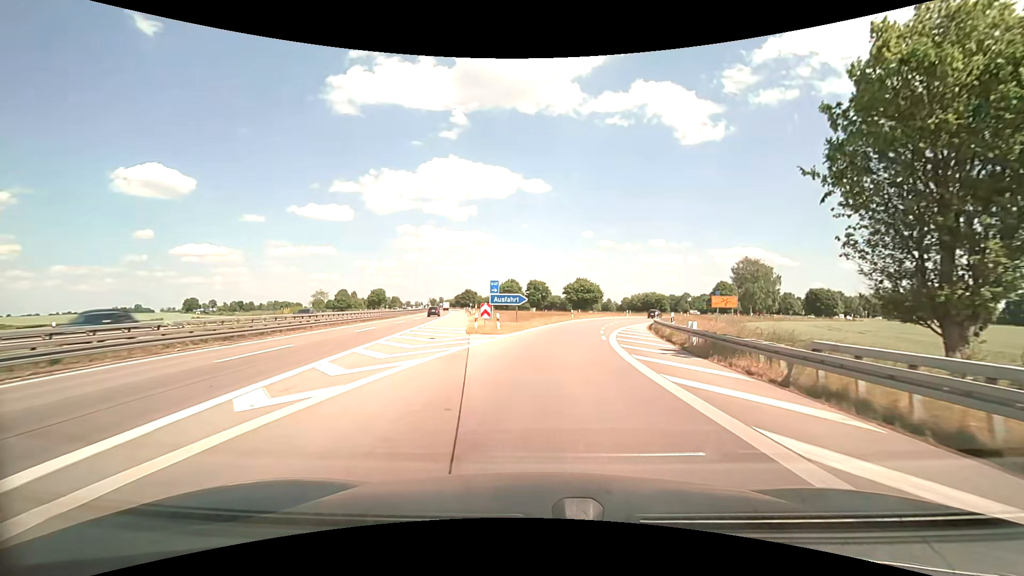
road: motorway_link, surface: asphalt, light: Day
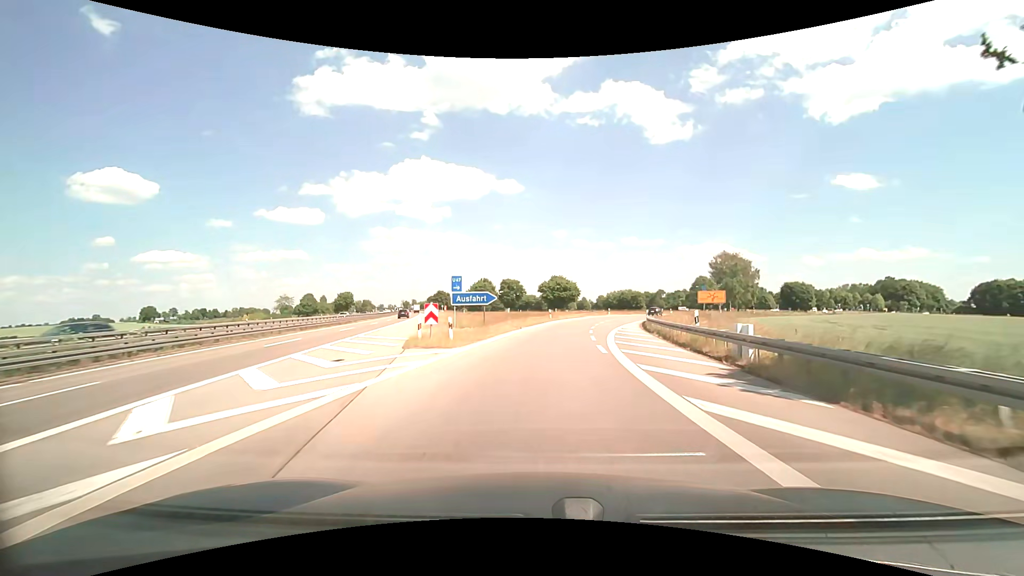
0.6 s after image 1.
(+0.2, +7.9) m; +3°
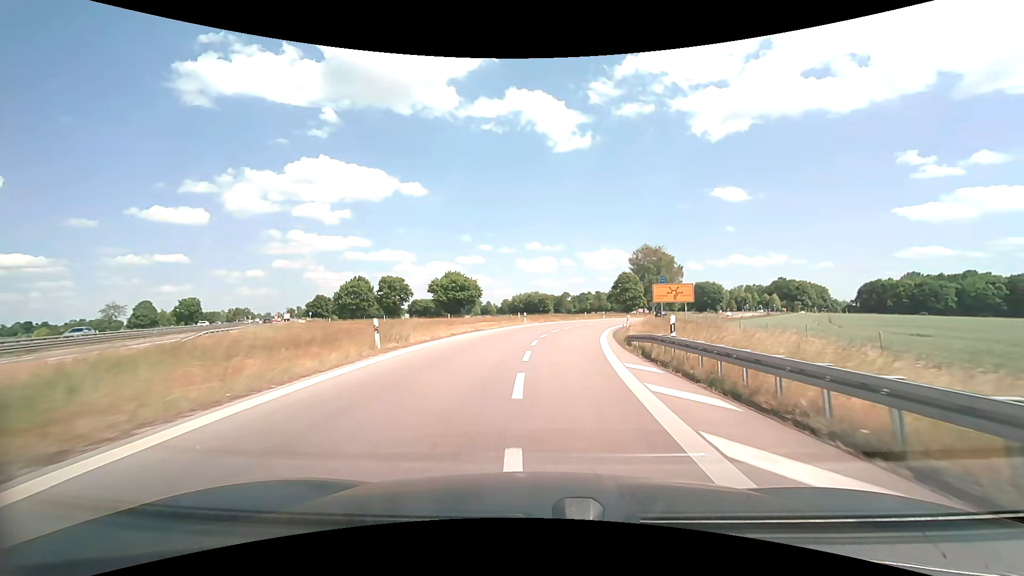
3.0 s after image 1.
(+3.1, +32.1) m; +11°
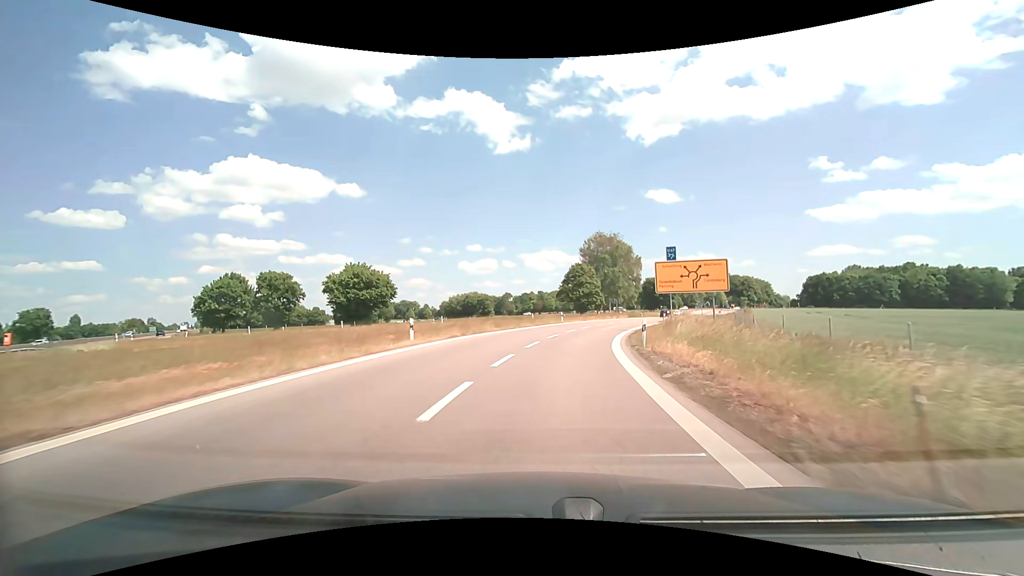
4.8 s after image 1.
(+1.4, +25.6) m; +6°
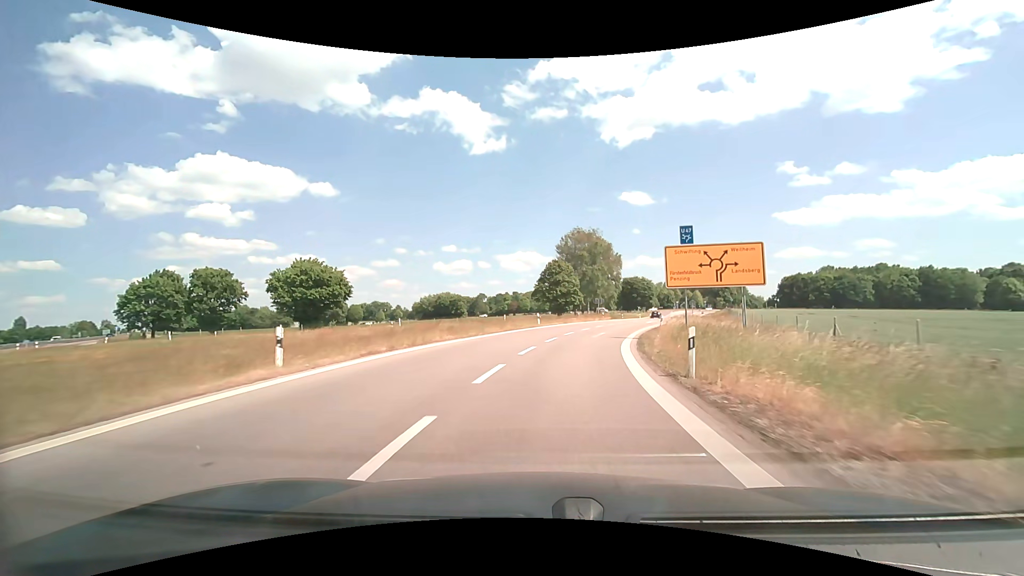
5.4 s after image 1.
(+0.2, +8.7) m; +3°
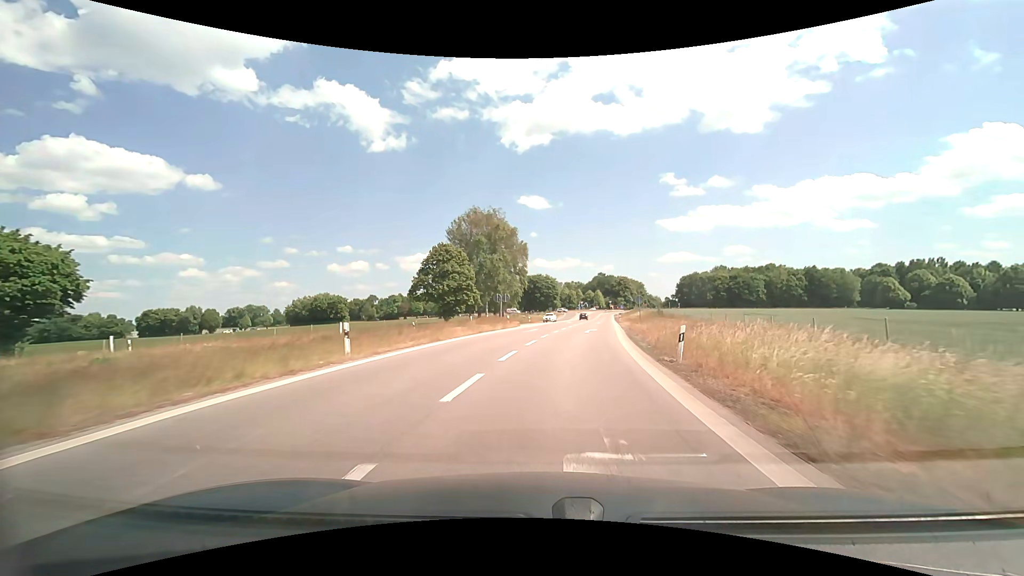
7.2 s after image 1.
(+2.5, +25.6) m; +11°
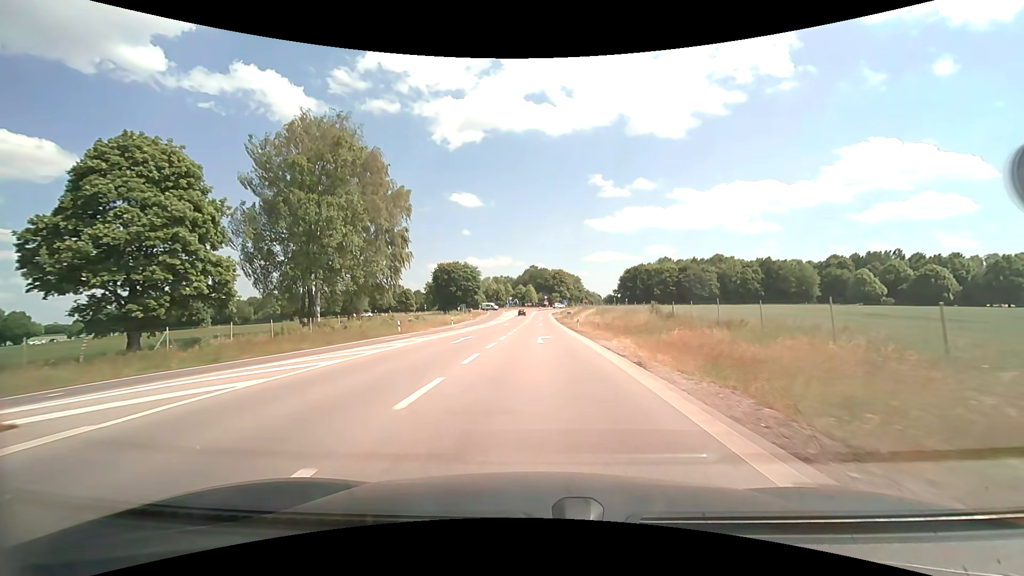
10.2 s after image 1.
(+4.5, +41.8) m; +8°
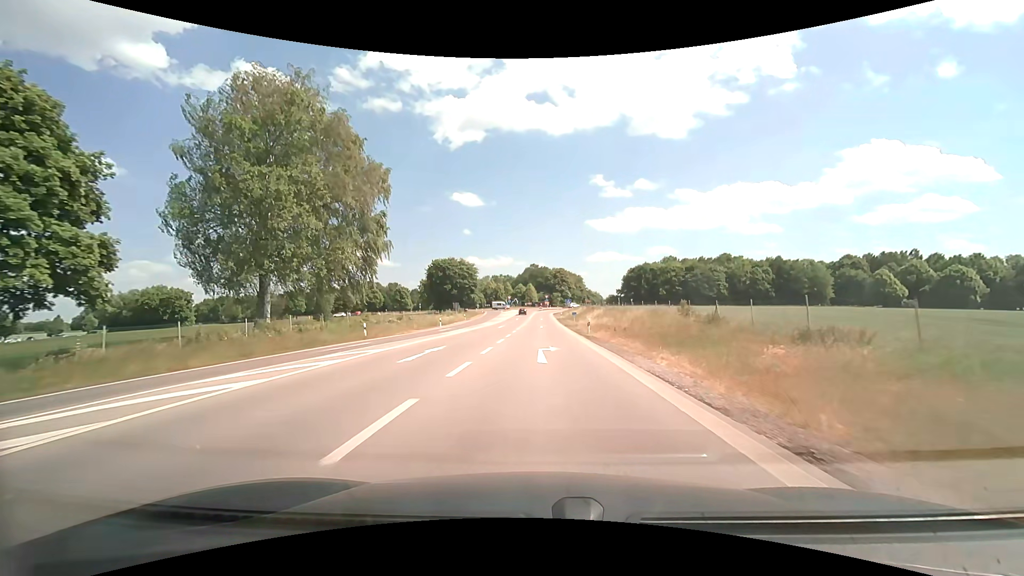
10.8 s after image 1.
(0.0, +8.4) m; 0°
(0, +10) (0, +20) (0, +30) (0, +40) (+1, +50) (+1, +60) (+1, +70) (+1, +80) (+1, +90) (+1, +100) m
